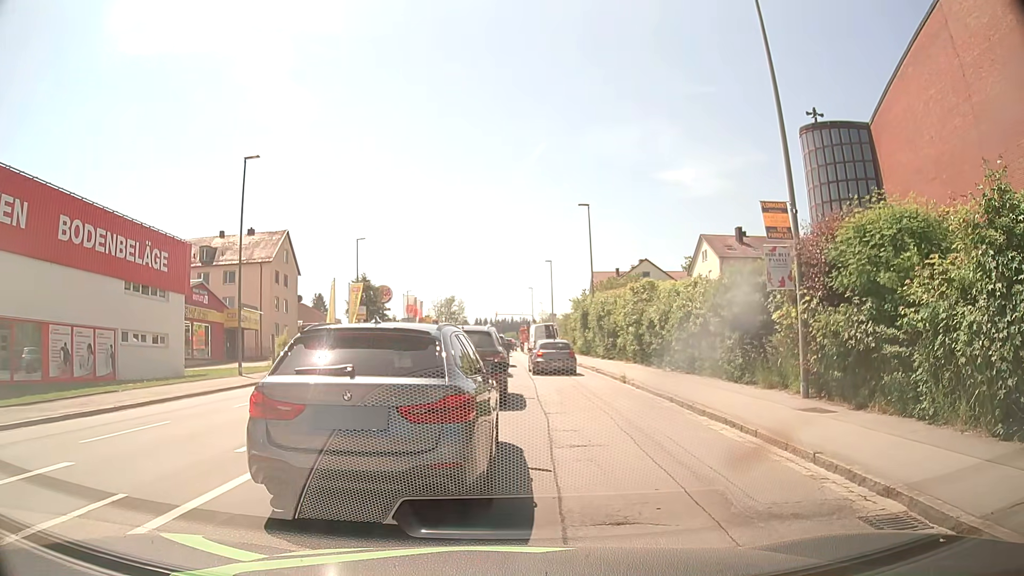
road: tertiary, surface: asphalt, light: Day
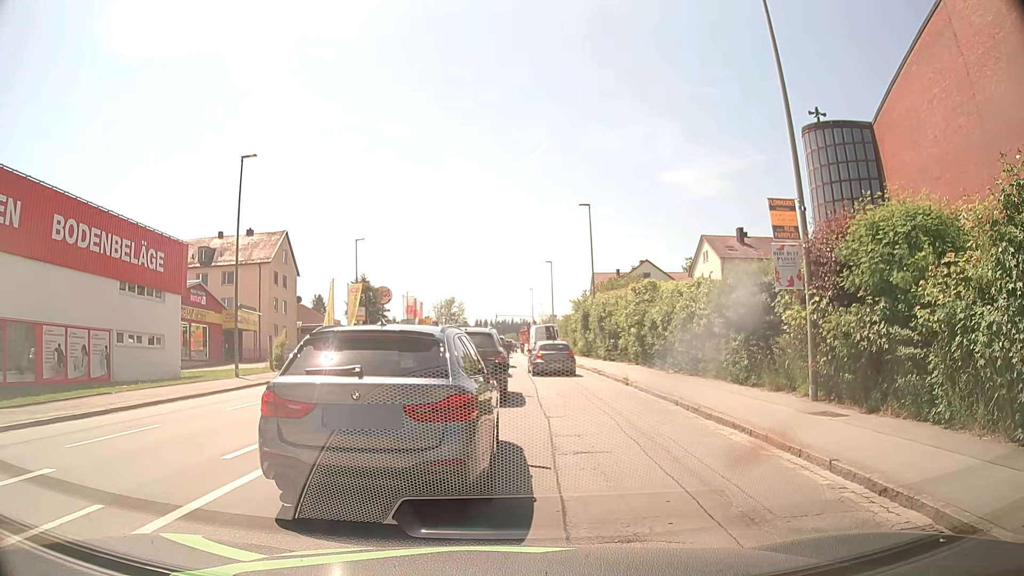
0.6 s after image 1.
(0.0, +0.4) m; 0°
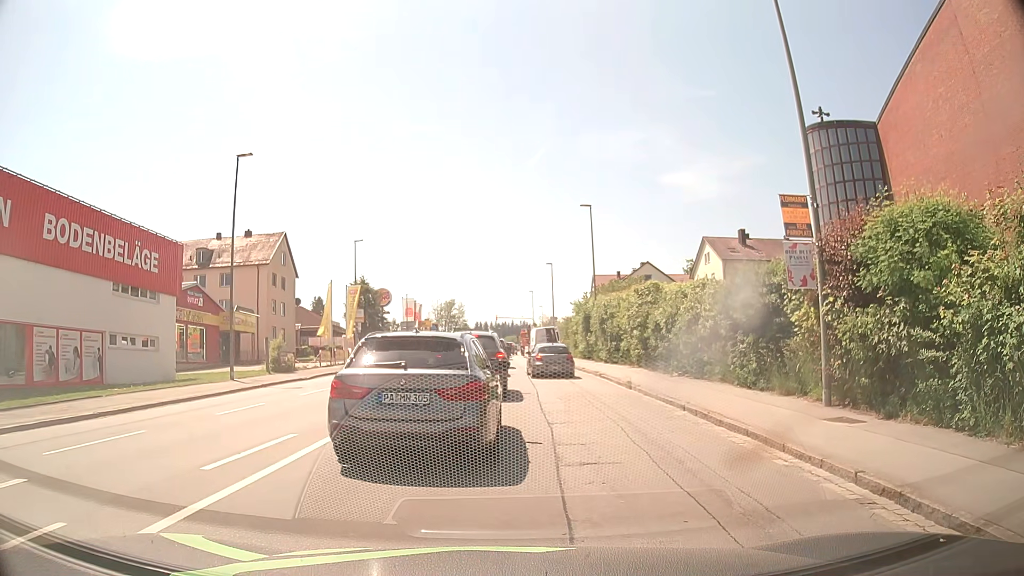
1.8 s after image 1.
(0.0, +0.6) m; 0°
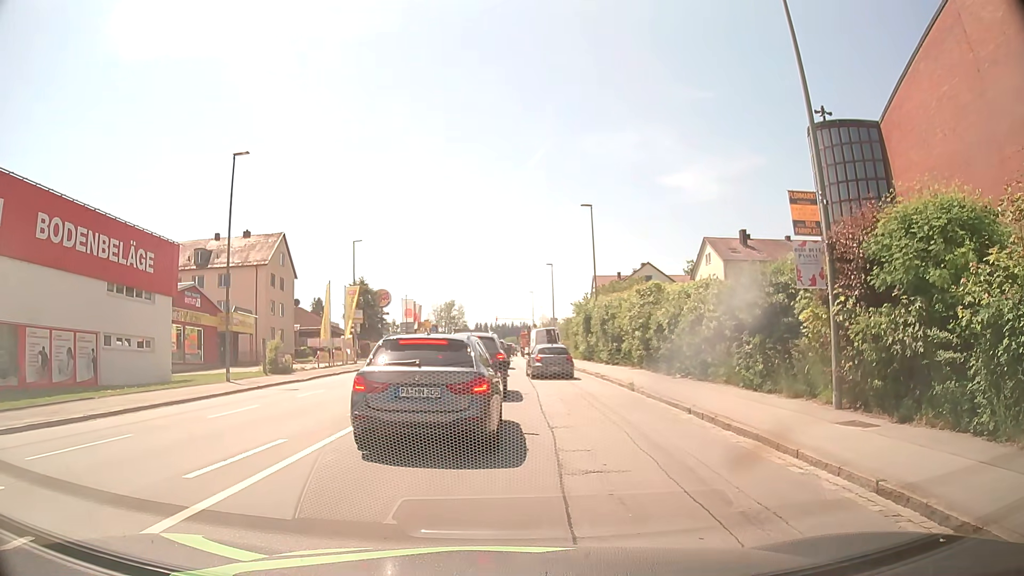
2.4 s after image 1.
(0.0, +0.5) m; 0°
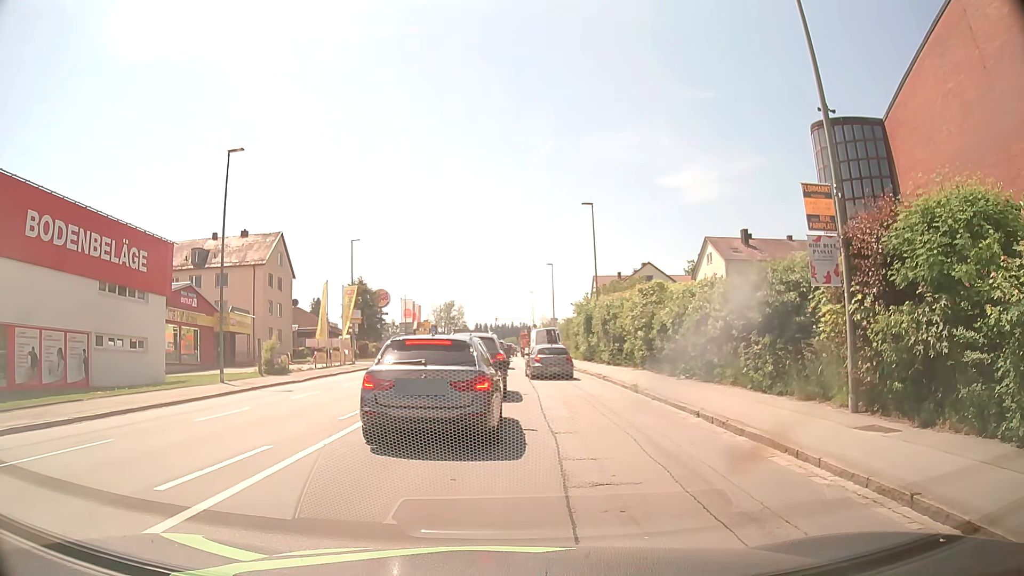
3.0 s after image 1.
(0.0, +0.7) m; 0°
